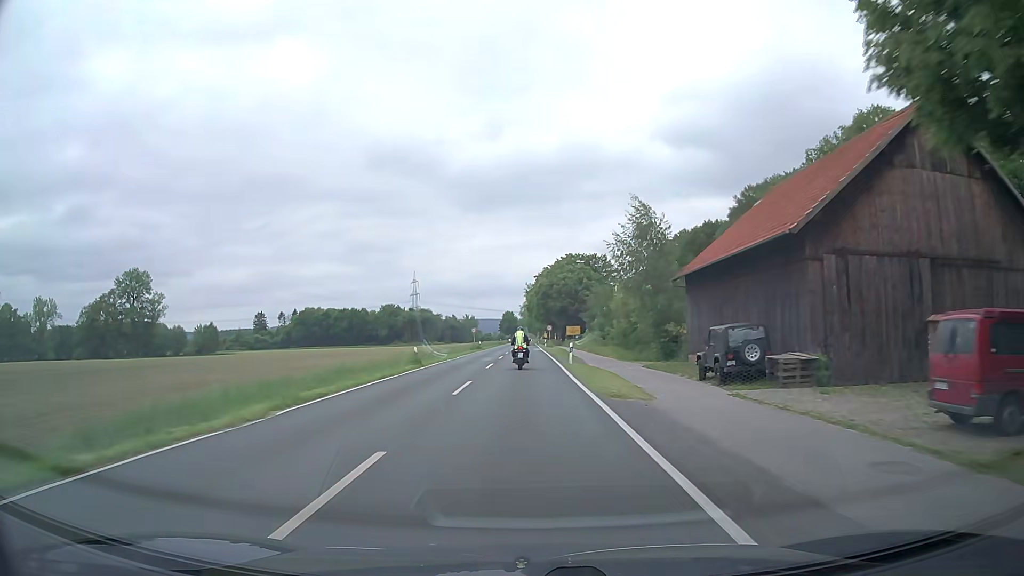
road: secondary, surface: asphalt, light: Day
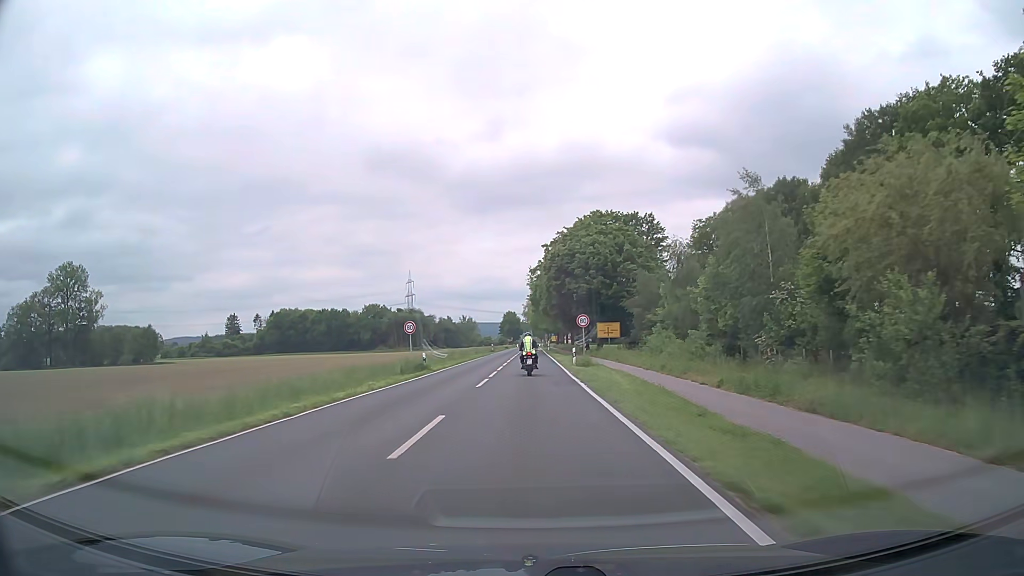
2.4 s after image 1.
(0.0, +43.6) m; 0°
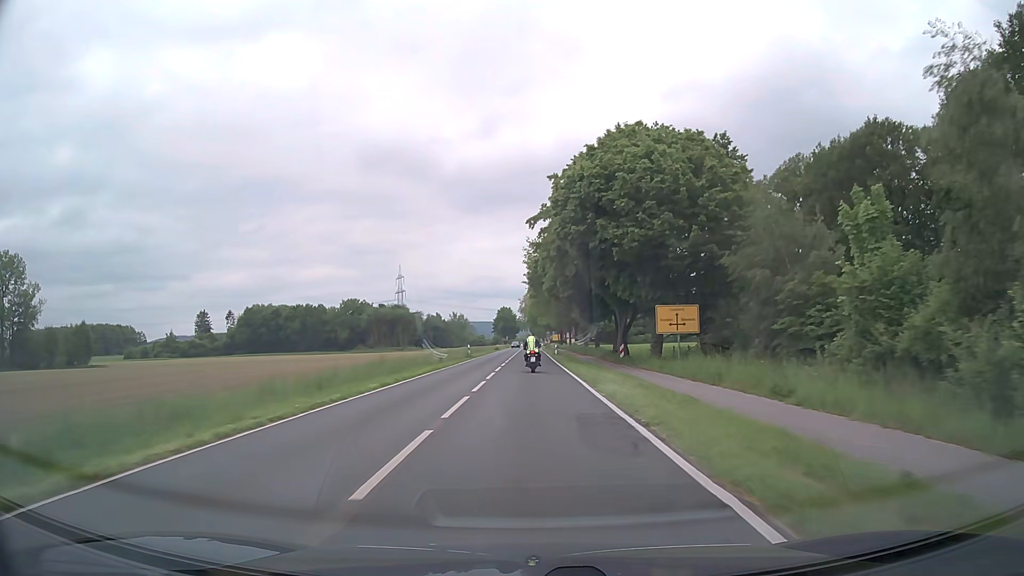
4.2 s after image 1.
(-0.3, +32.0) m; 0°
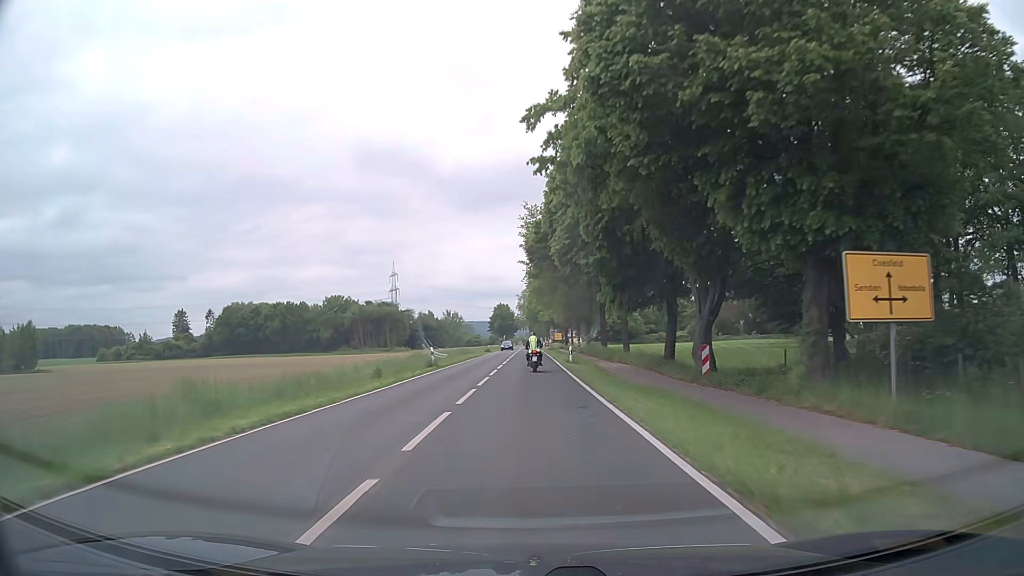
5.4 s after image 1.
(+0.1, +21.6) m; 0°
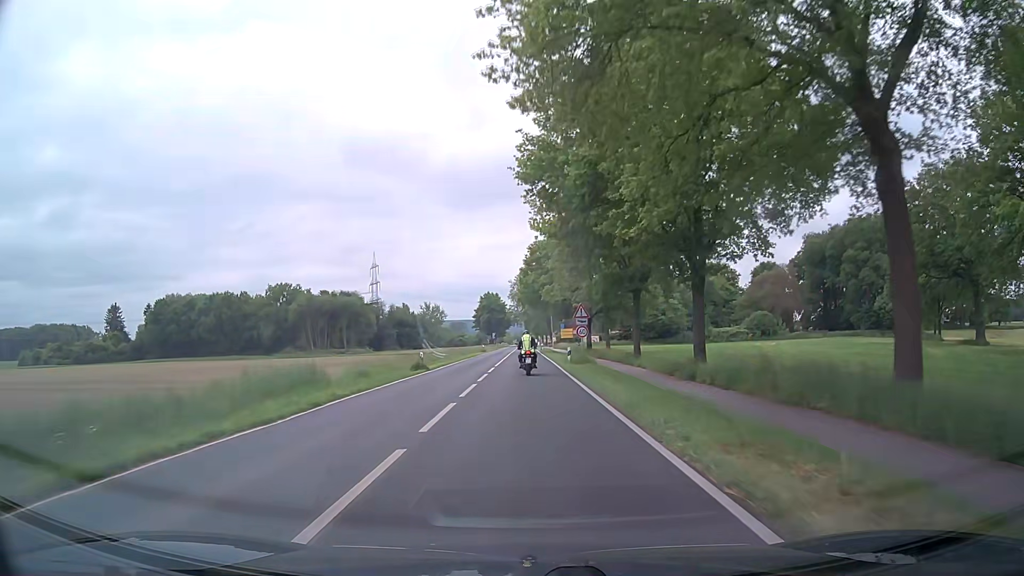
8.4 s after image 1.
(0.0, +52.1) m; +1°
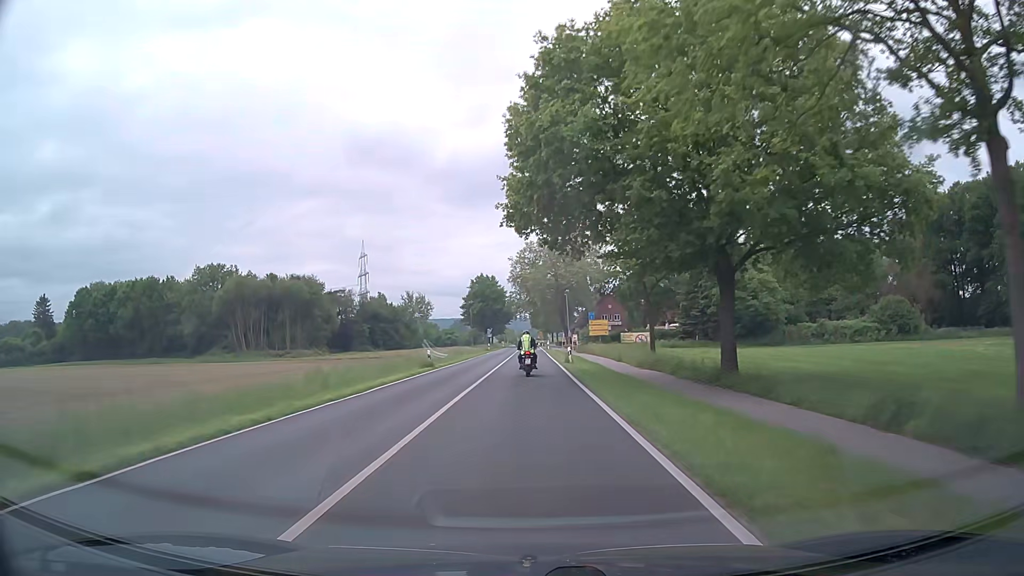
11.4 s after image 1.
(-0.3, +48.9) m; -1°
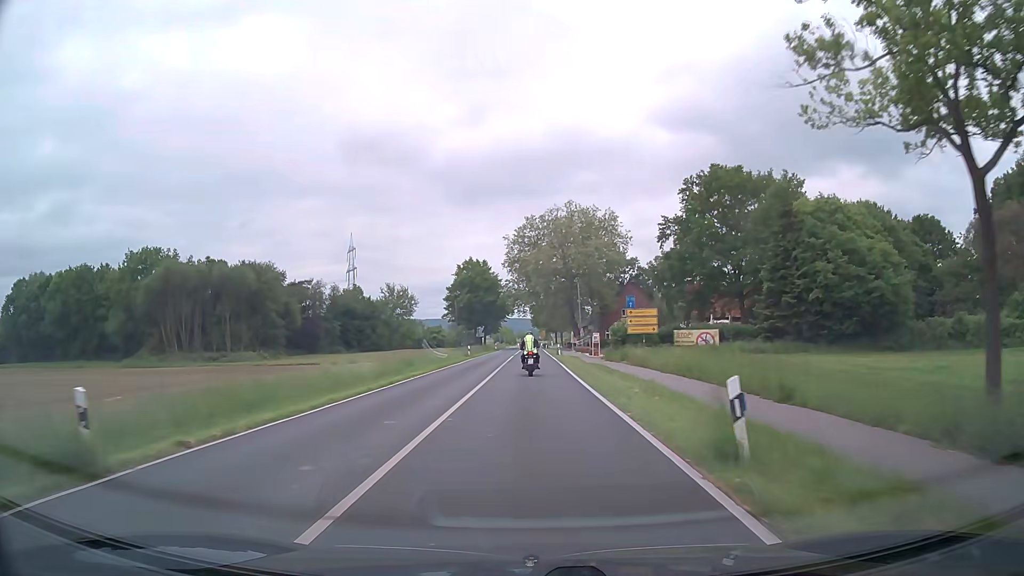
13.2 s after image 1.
(-0.1, +28.8) m; 0°
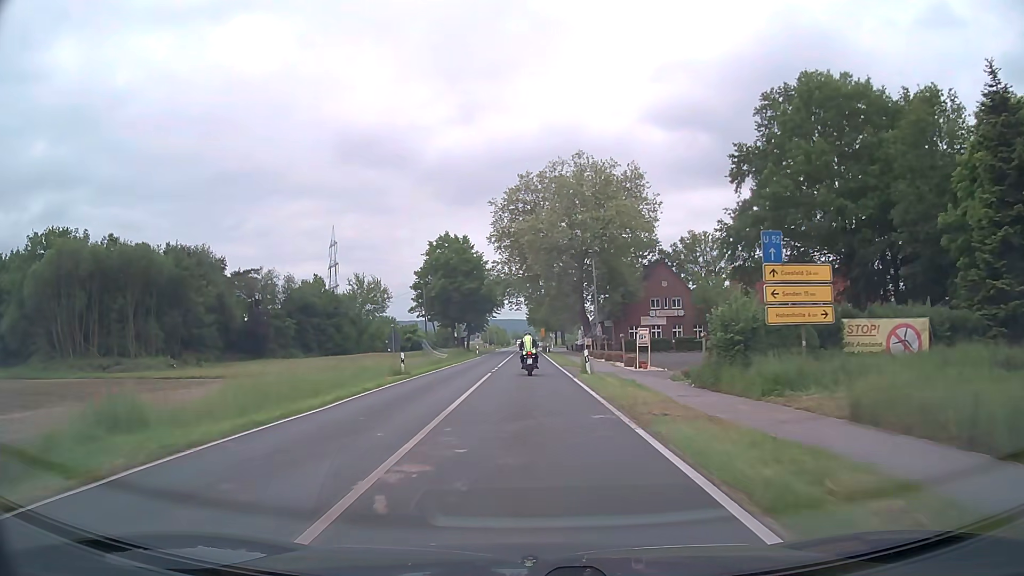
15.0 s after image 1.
(+0.1, +28.5) m; 0°
(0, +10) (0, +20) (0, +30) (0, +40) (0, +50) (0, +60) (0, +70) (0, +80) (0, +90) (0, +100) m
